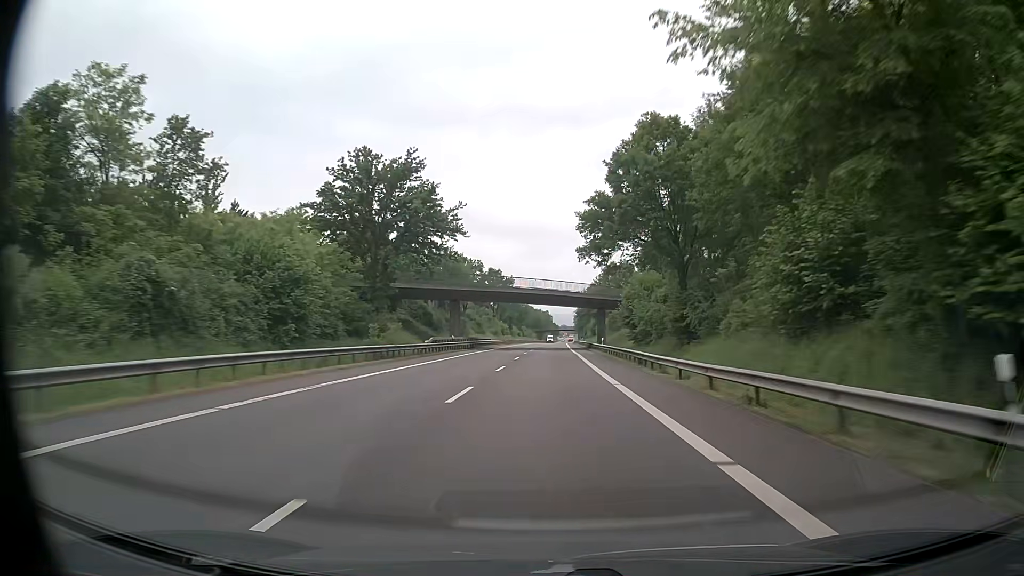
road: primary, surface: asphalt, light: Day
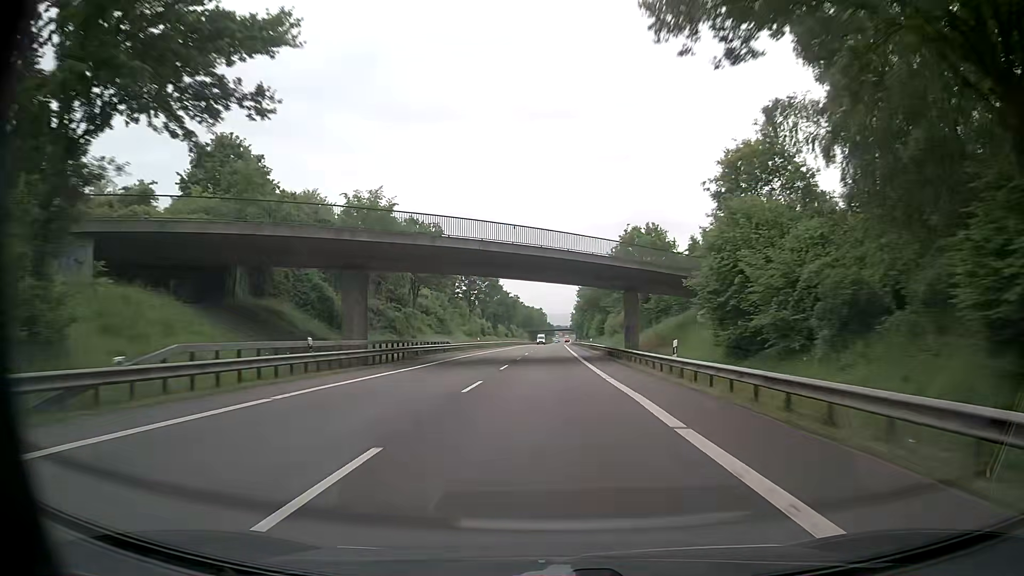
(+0.1, +33.4) m; 0°
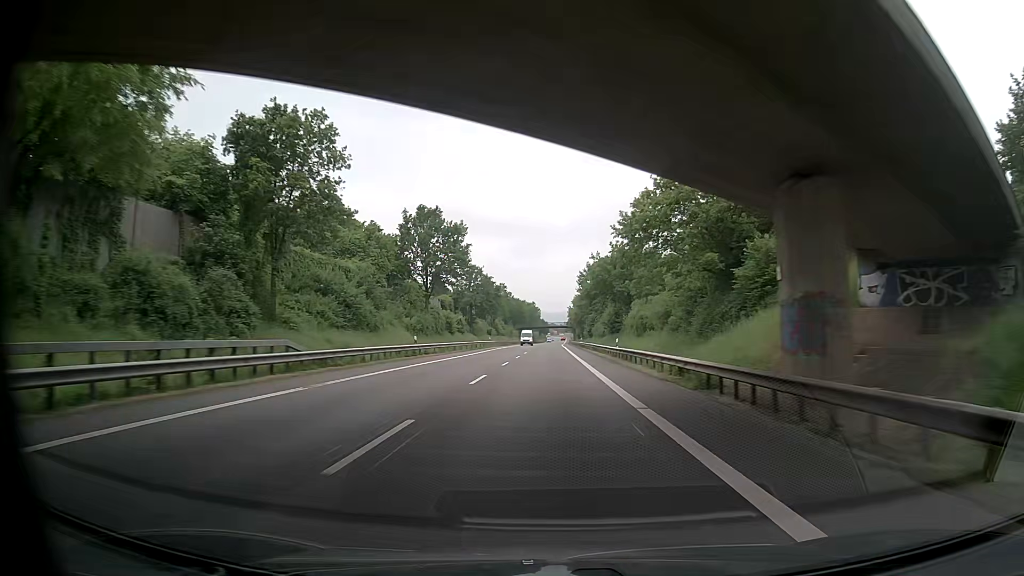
(+0.4, +33.3) m; +1°
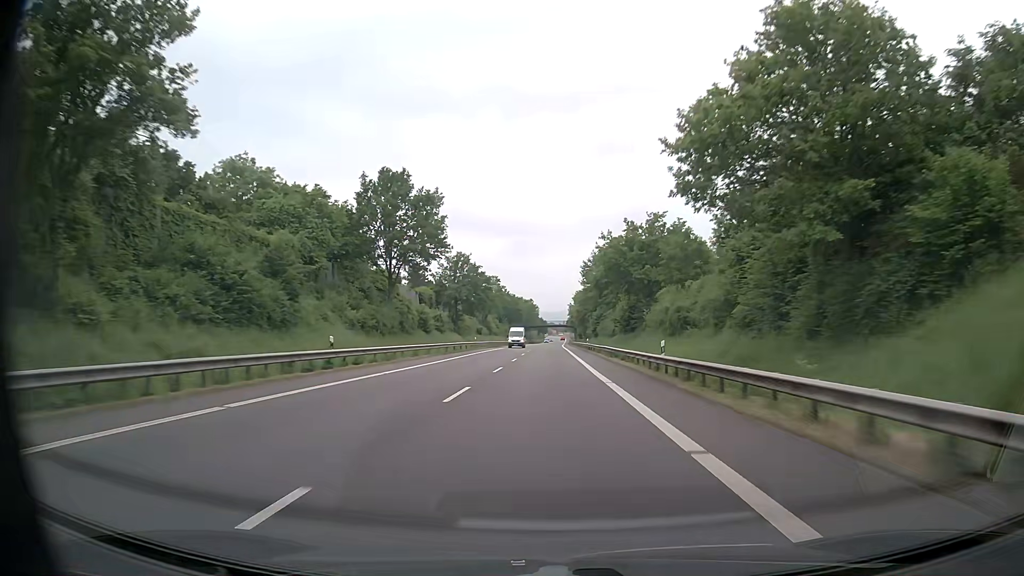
(-0.1, +16.7) m; 0°
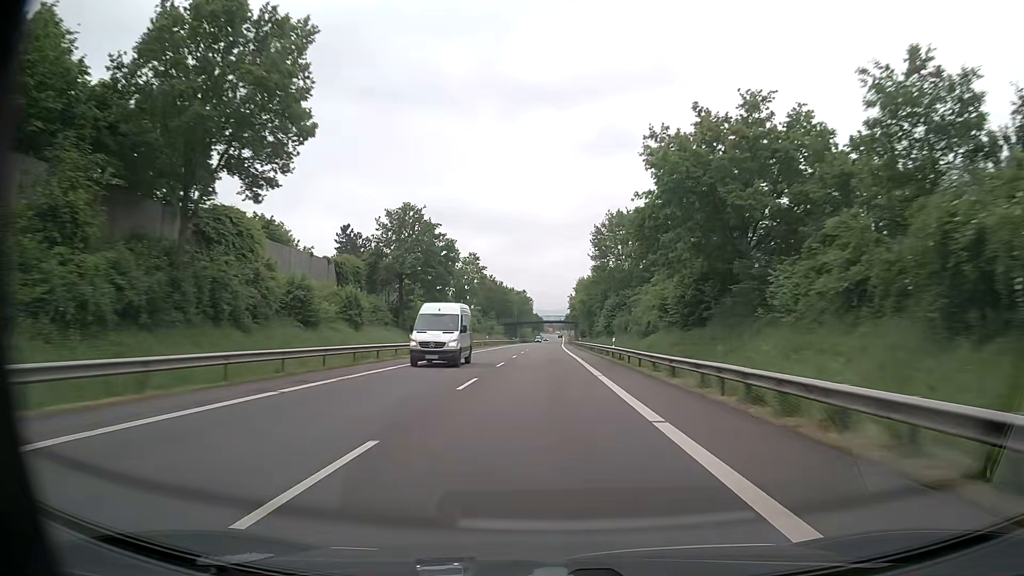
(+0.3, +33.3) m; +1°
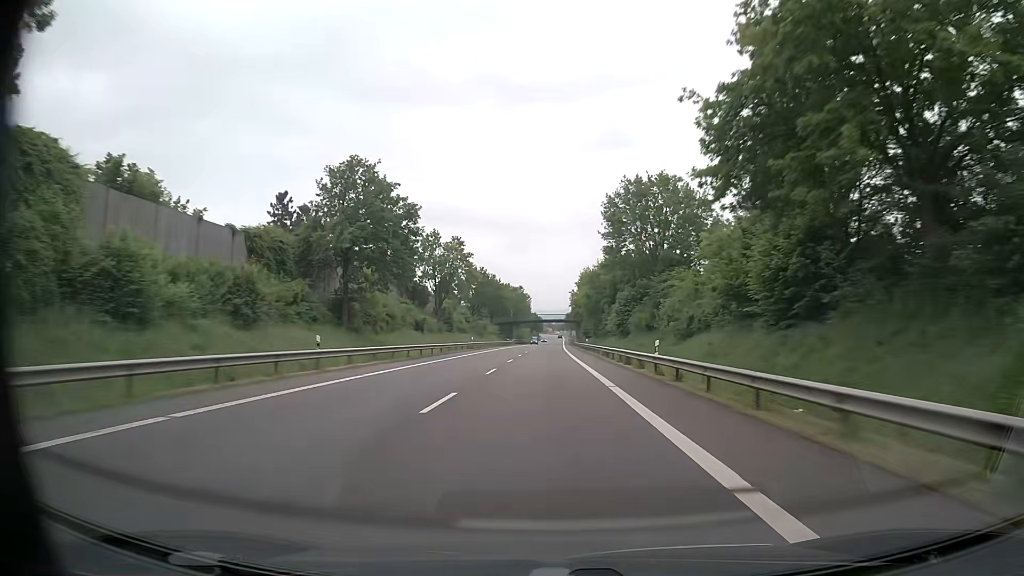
(0.0, +16.7) m; 0°
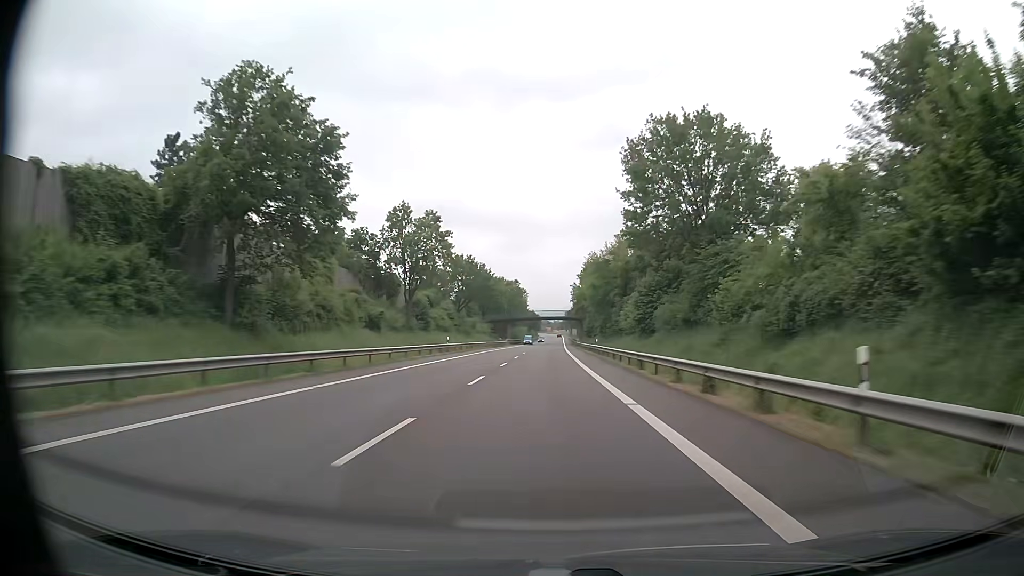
(0.0, +16.7) m; 0°
